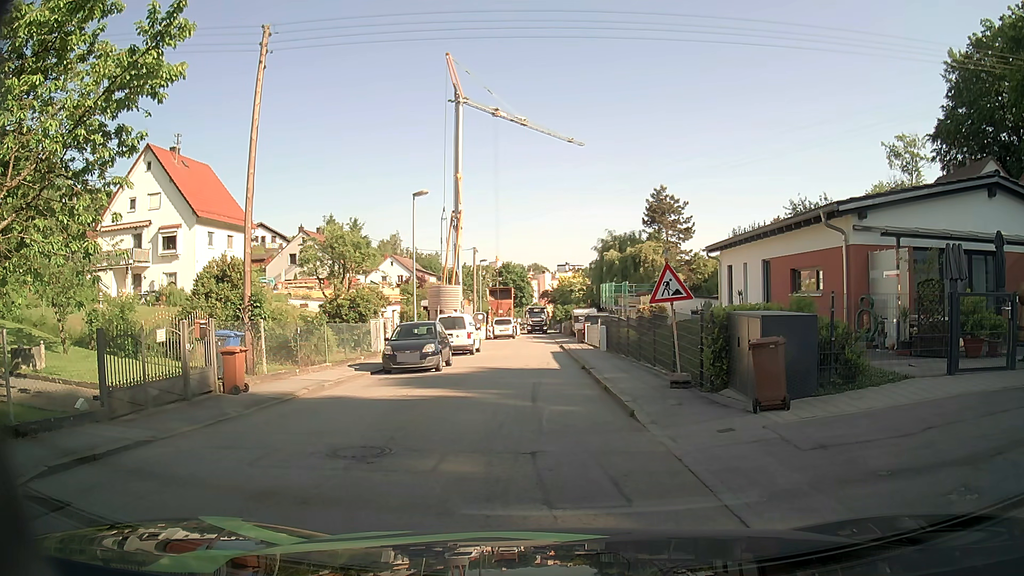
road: residential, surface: asphalt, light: Day
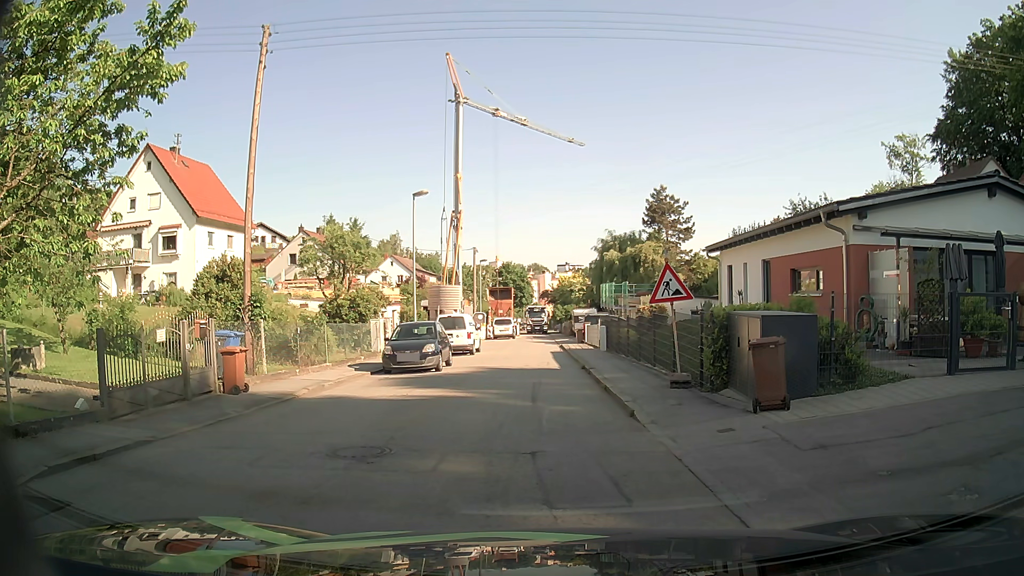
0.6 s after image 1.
(0.0, 0.0) m; 0°
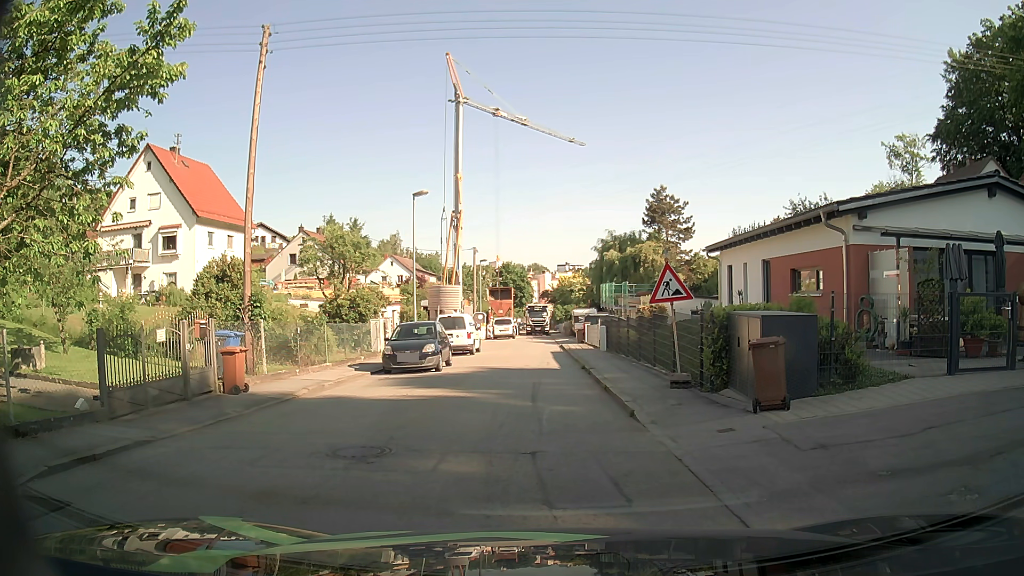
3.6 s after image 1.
(0.0, 0.0) m; 0°
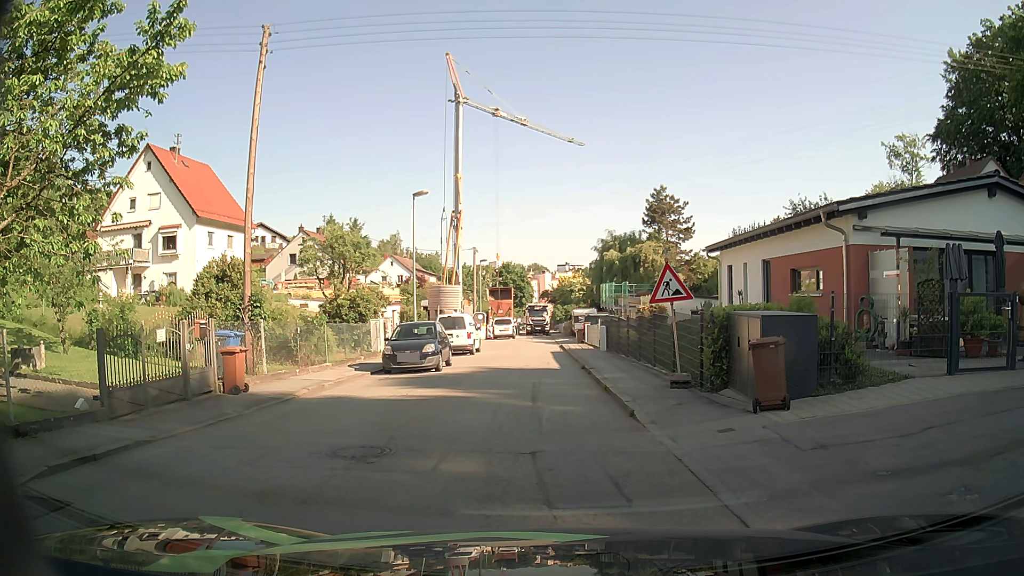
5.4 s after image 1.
(0.0, 0.0) m; 0°
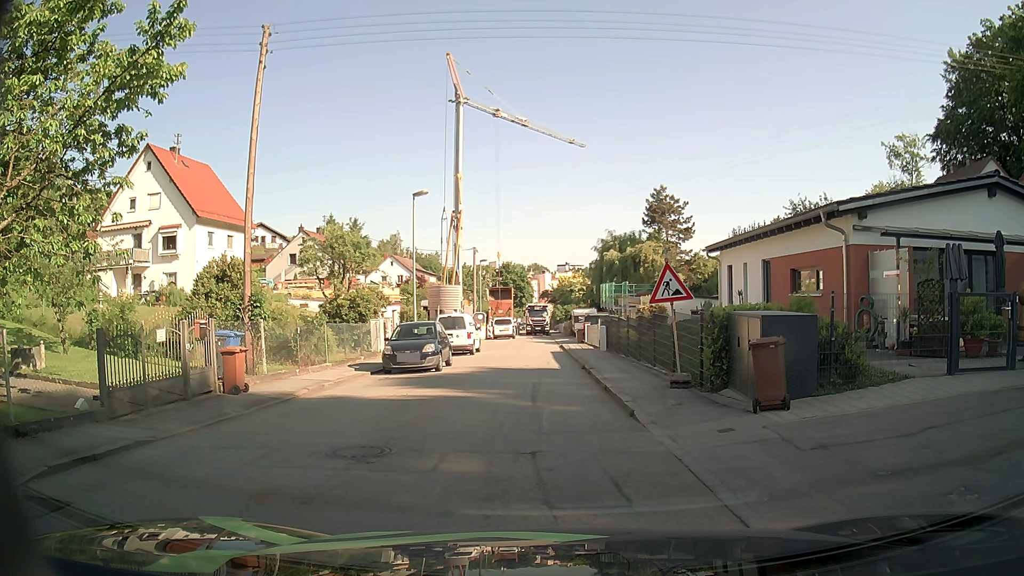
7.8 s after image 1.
(0.0, 0.0) m; 0°
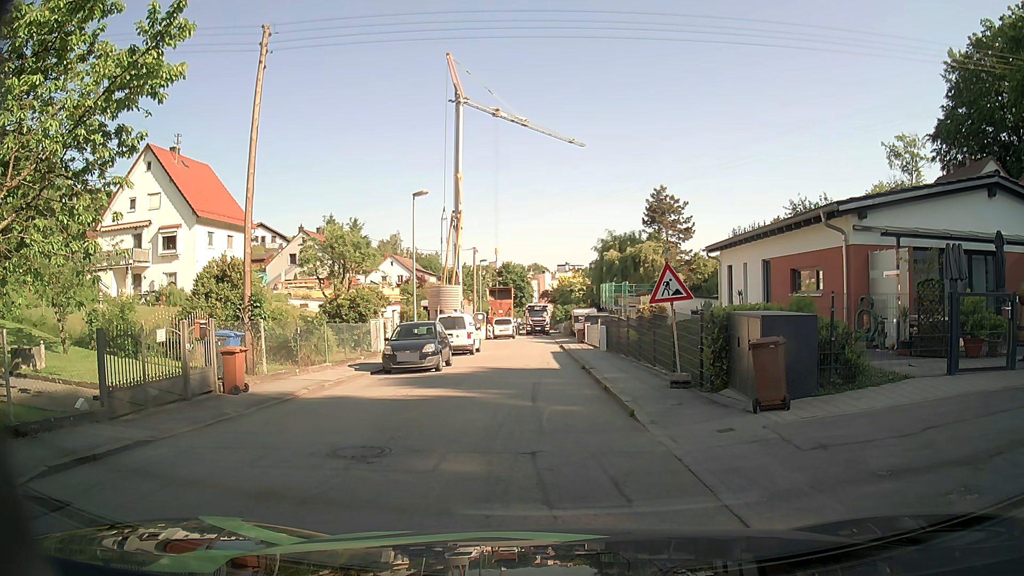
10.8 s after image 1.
(0.0, 0.0) m; 0°
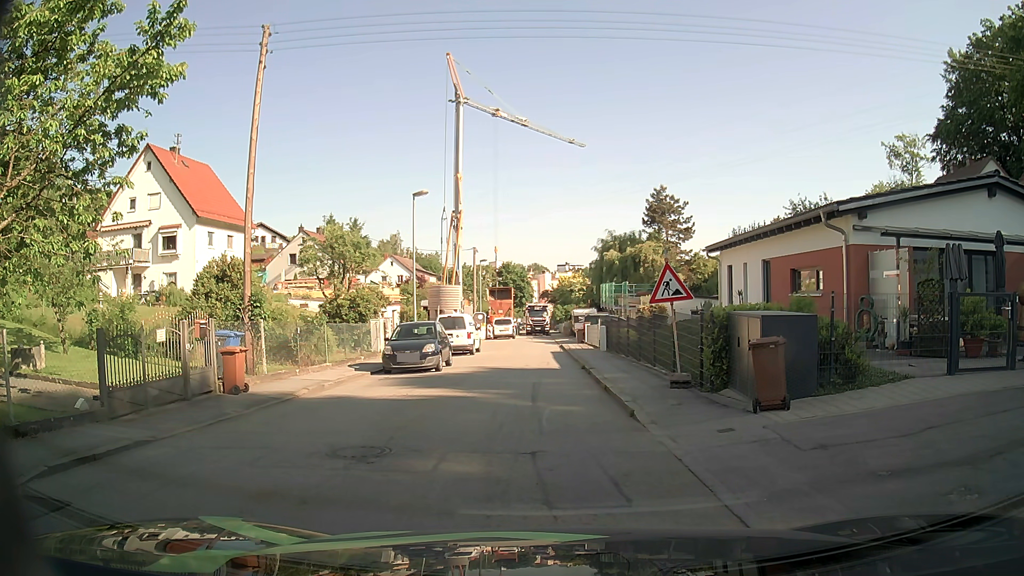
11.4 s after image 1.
(0.0, 0.0) m; 0°
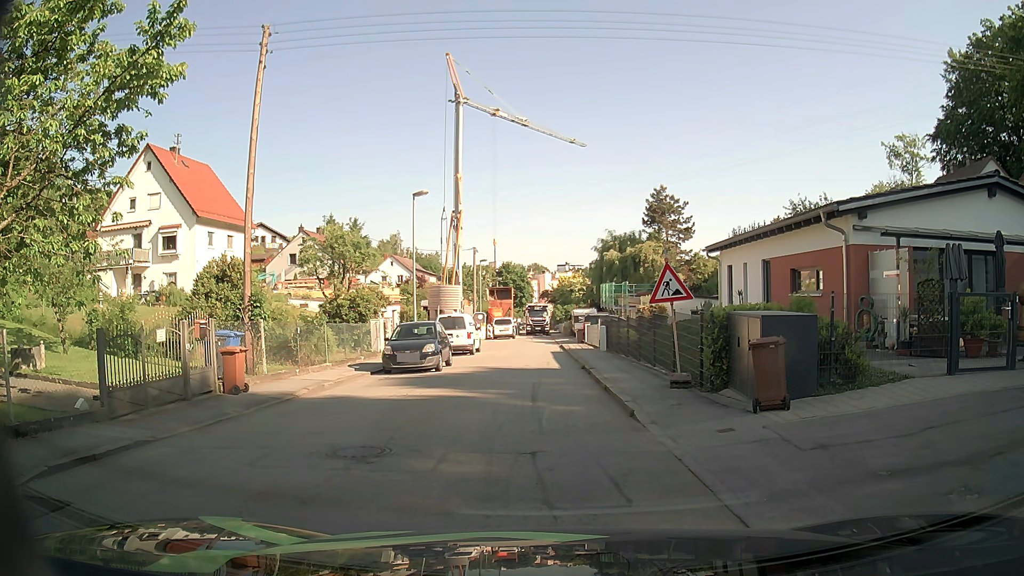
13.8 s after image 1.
(0.0, 0.0) m; 0°
